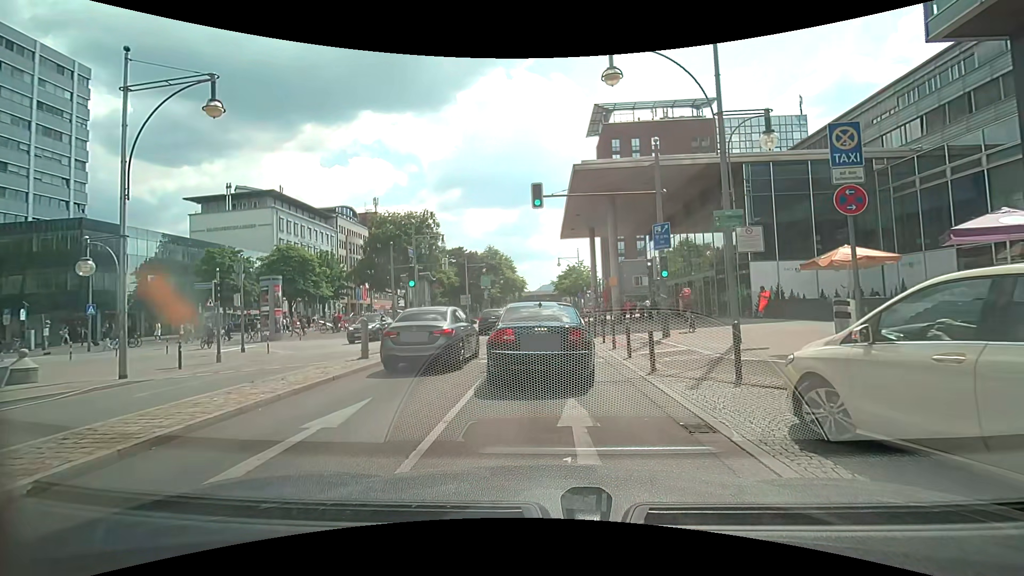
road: primary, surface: asphalt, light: Day
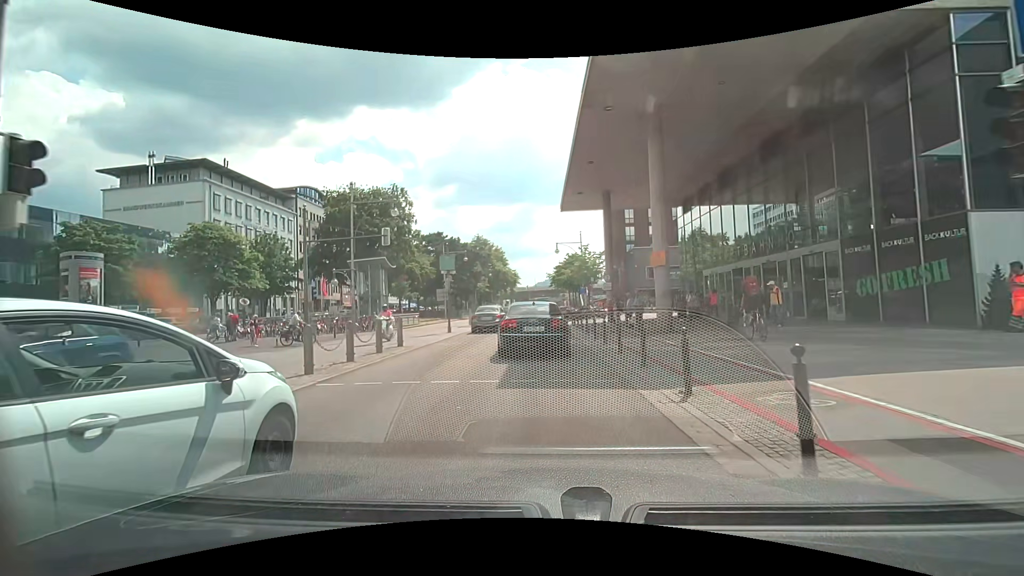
(+0.2, +15.1) m; +1°
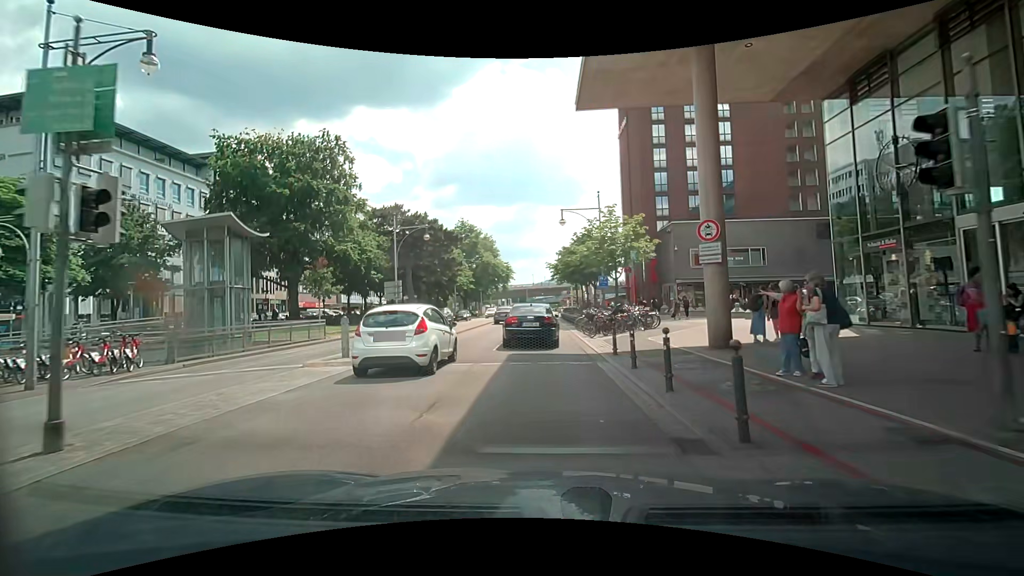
(+0.2, +22.0) m; +1°
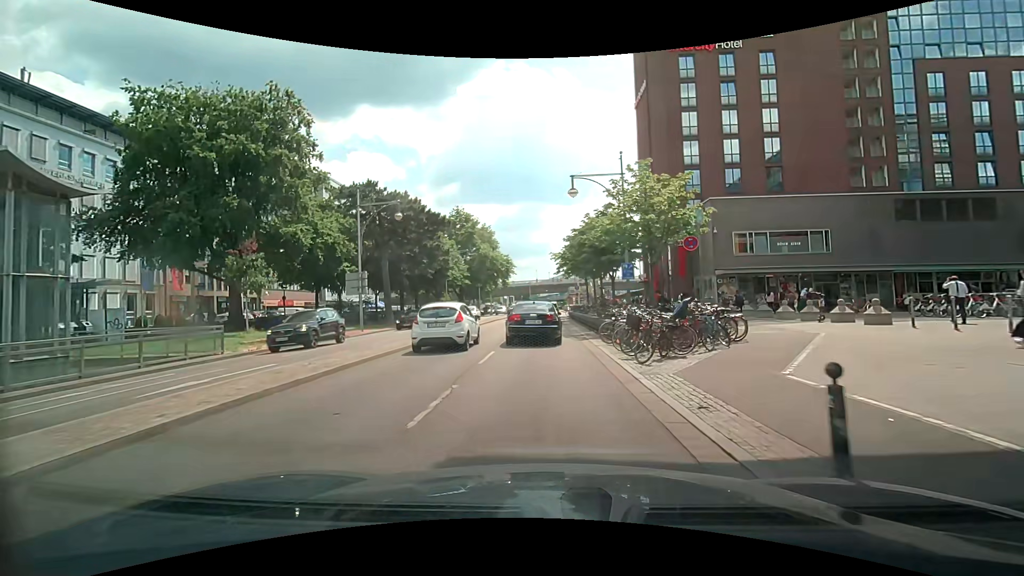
(-0.2, +10.0) m; -1°
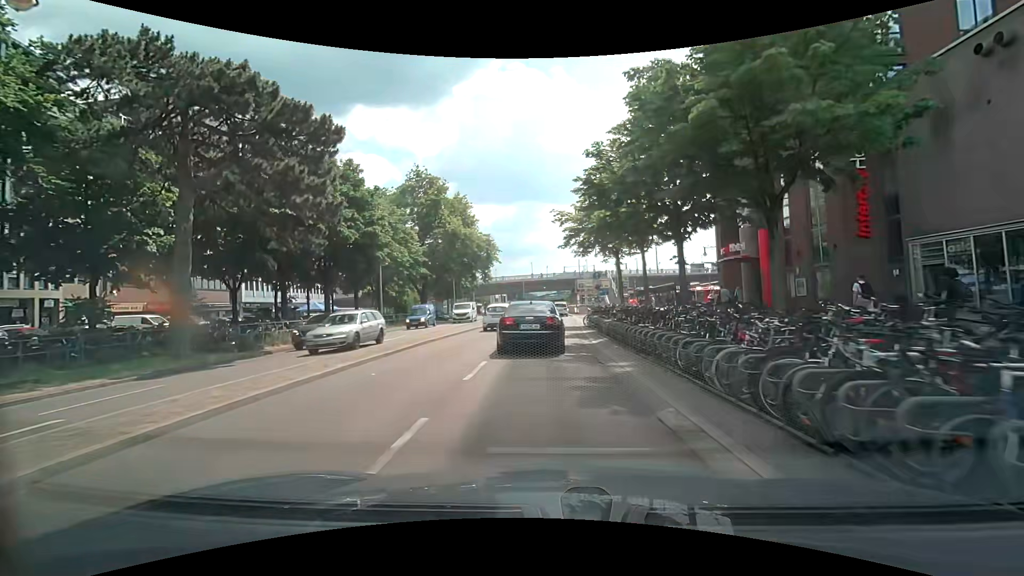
(+0.1, +26.1) m; +1°
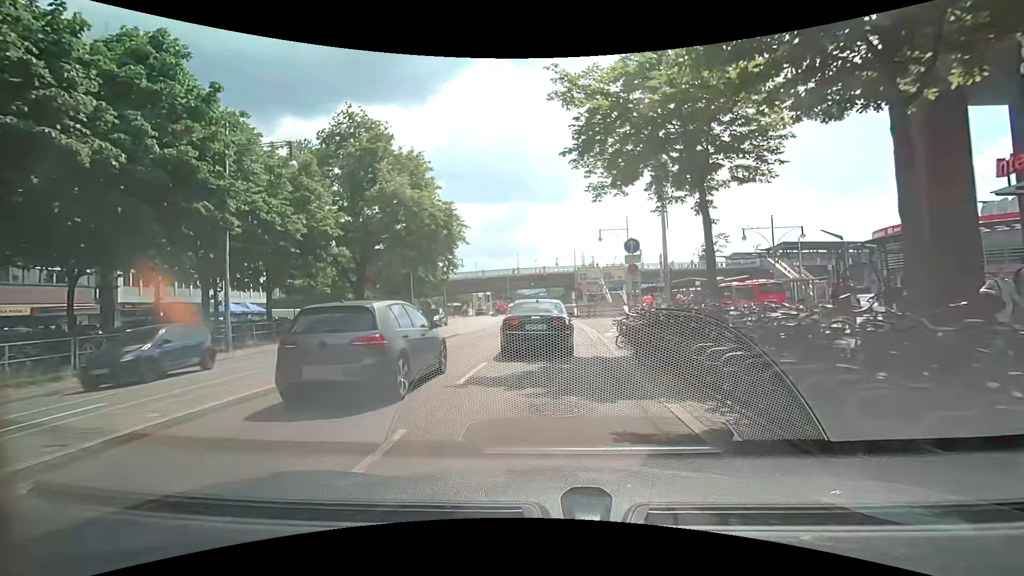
(+0.2, +18.5) m; +1°
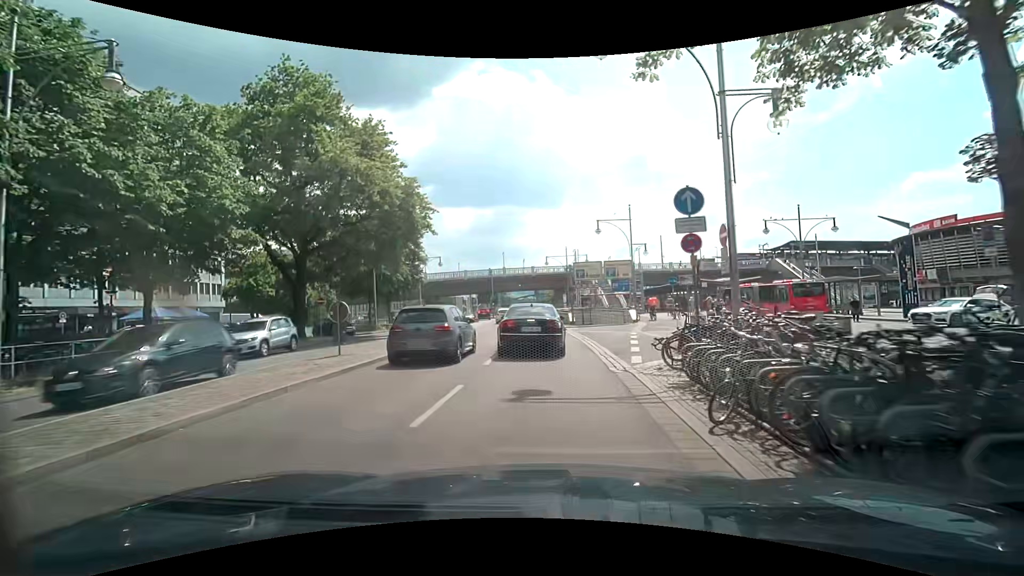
(+0.1, +8.8) m; +2°
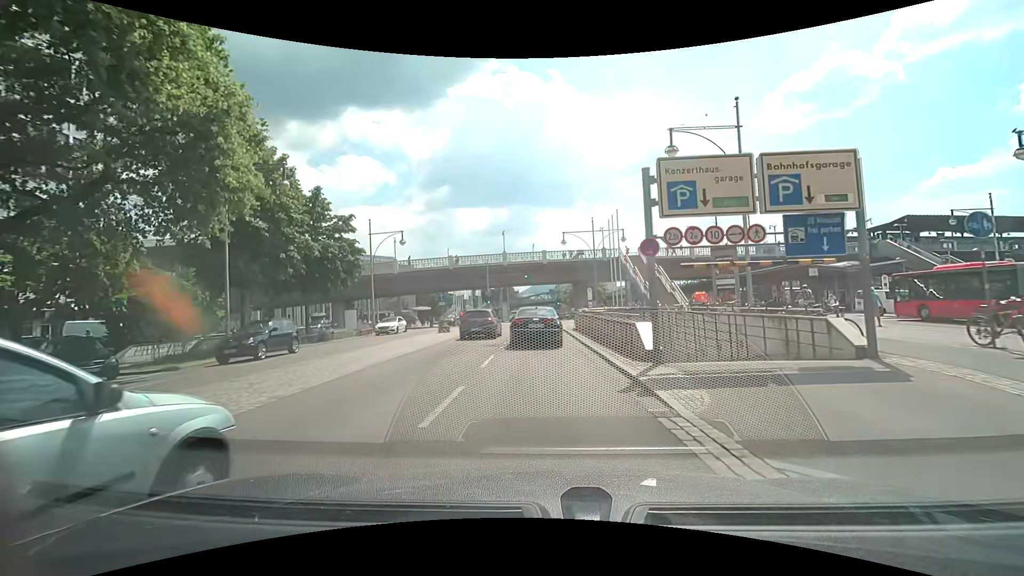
(-0.3, +24.1) m; -2°
(0, +10) (0, +20) (0, +30) (-1, +40) (-1, +50) (-1, +60) (-1, +70) (-1, +80) (-1, +90) (-1, +100) m
